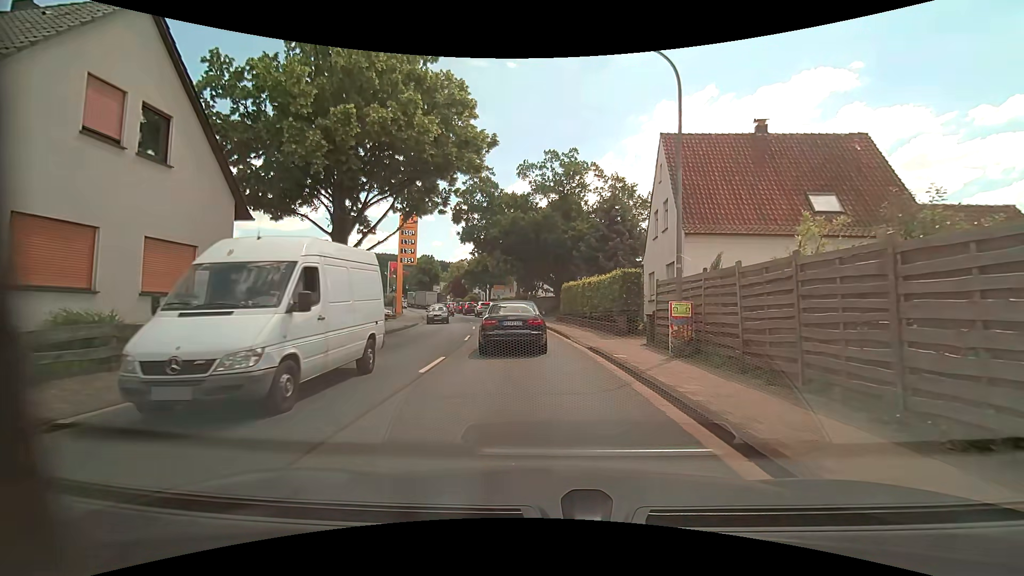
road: primary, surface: asphalt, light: Day
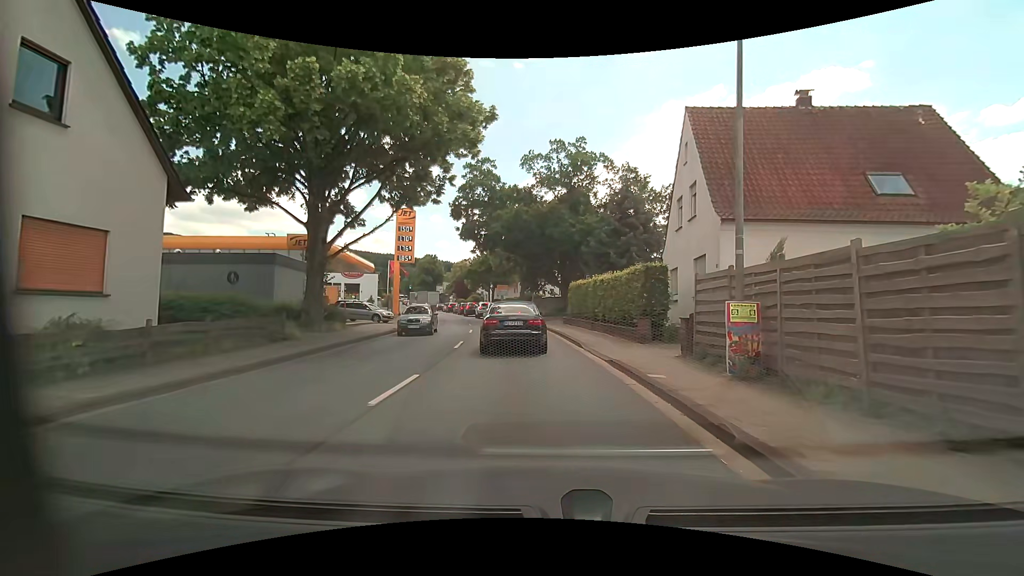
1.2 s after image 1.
(0.0, +3.3) m; -1°
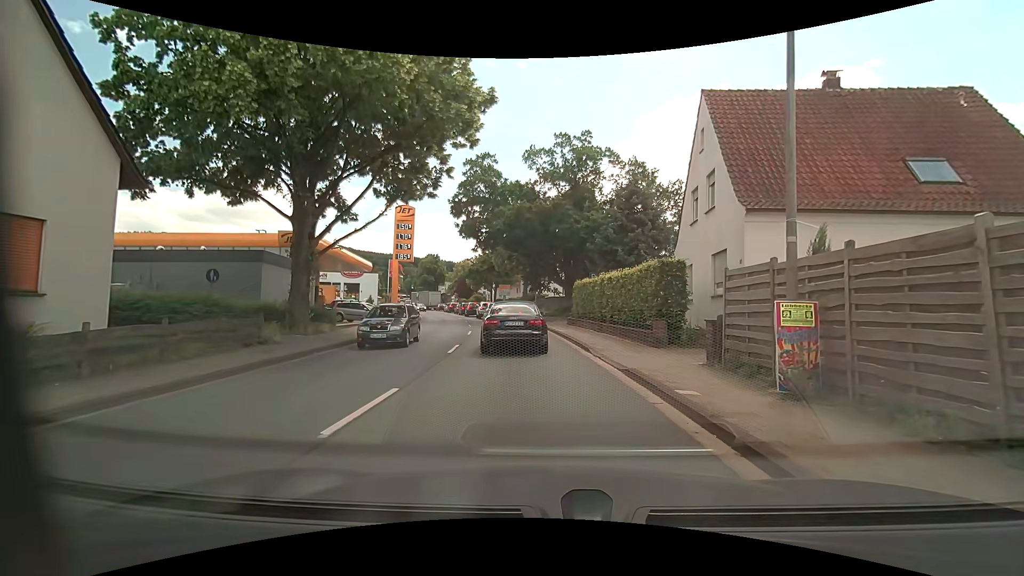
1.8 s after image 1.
(0.0, +1.6) m; 0°
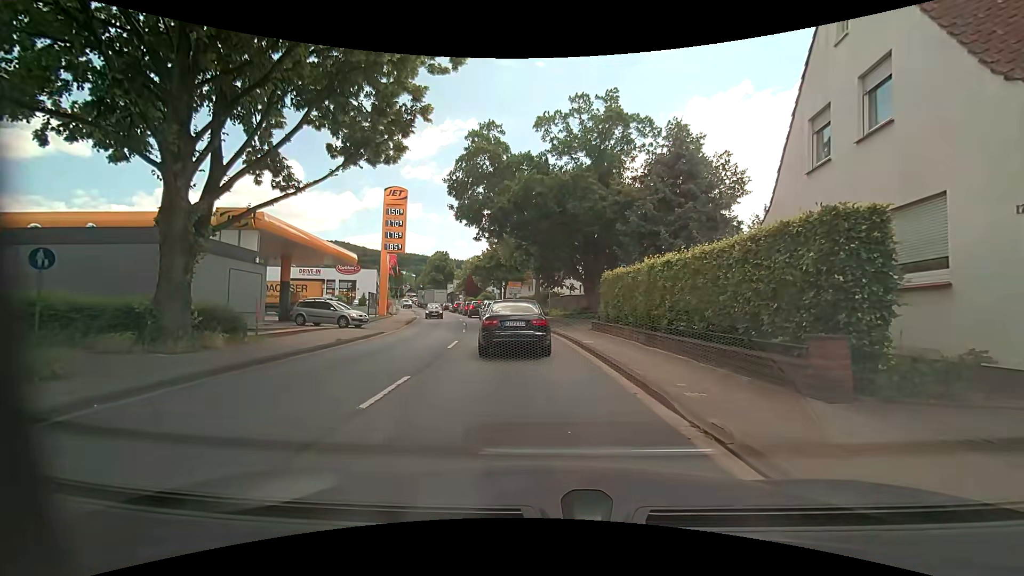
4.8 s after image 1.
(-0.1, +7.8) m; 0°
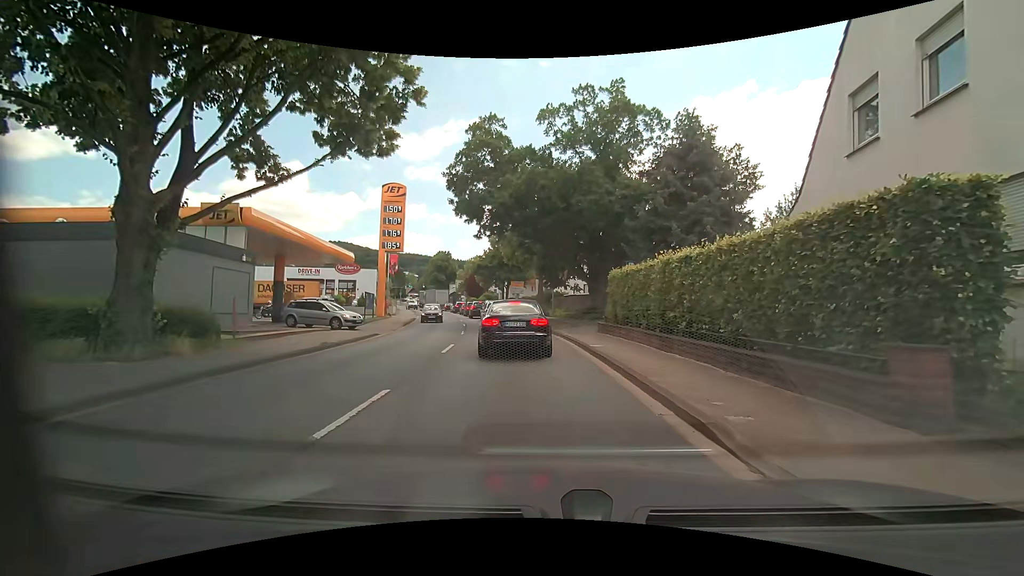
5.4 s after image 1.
(0.0, +1.4) m; 0°
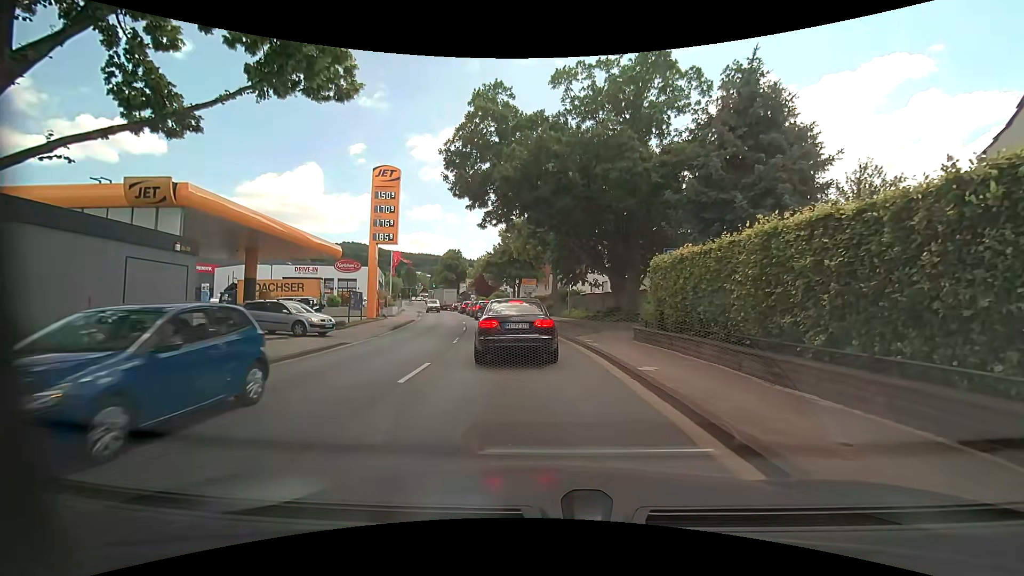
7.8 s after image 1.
(-0.2, +5.5) m; -2°
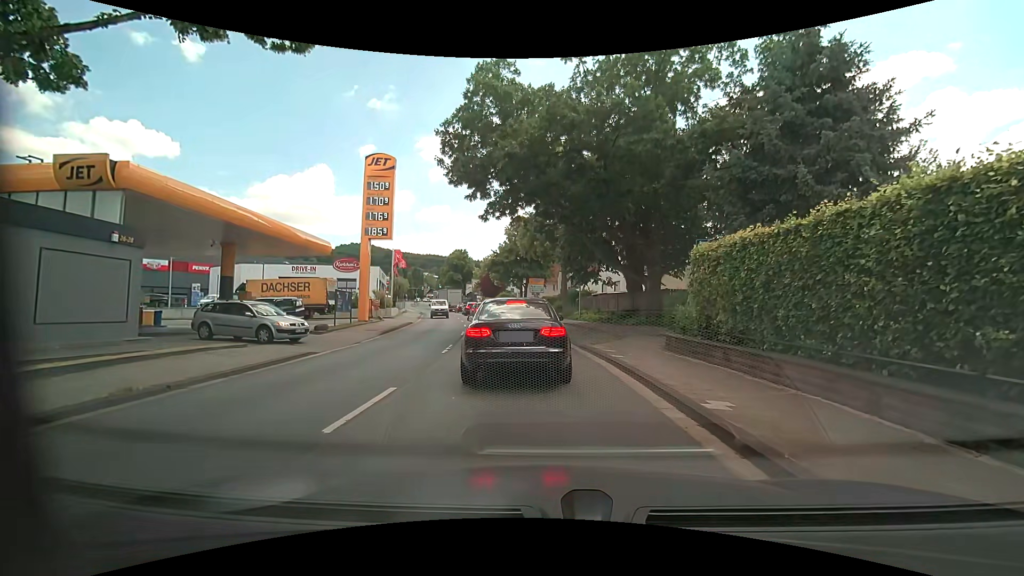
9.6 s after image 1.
(-0.1, +3.2) m; -3°
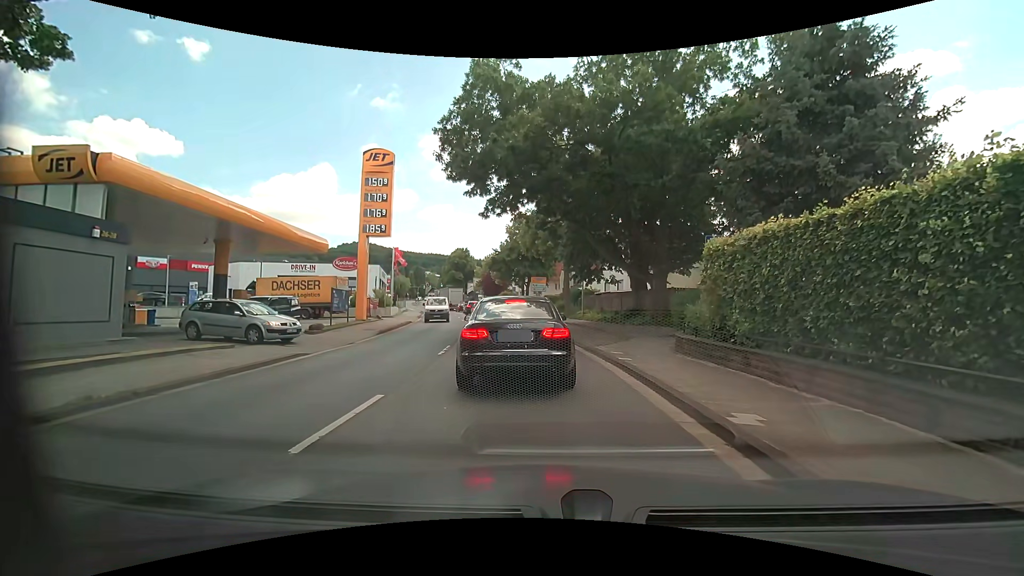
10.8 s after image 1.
(0.0, +0.7) m; 0°
